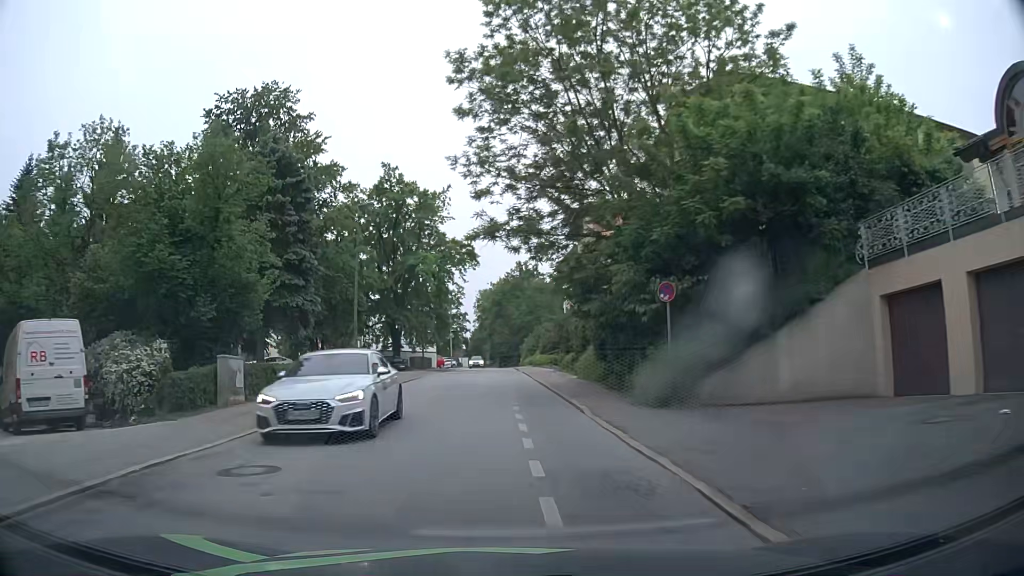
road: residential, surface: asphalt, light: Day
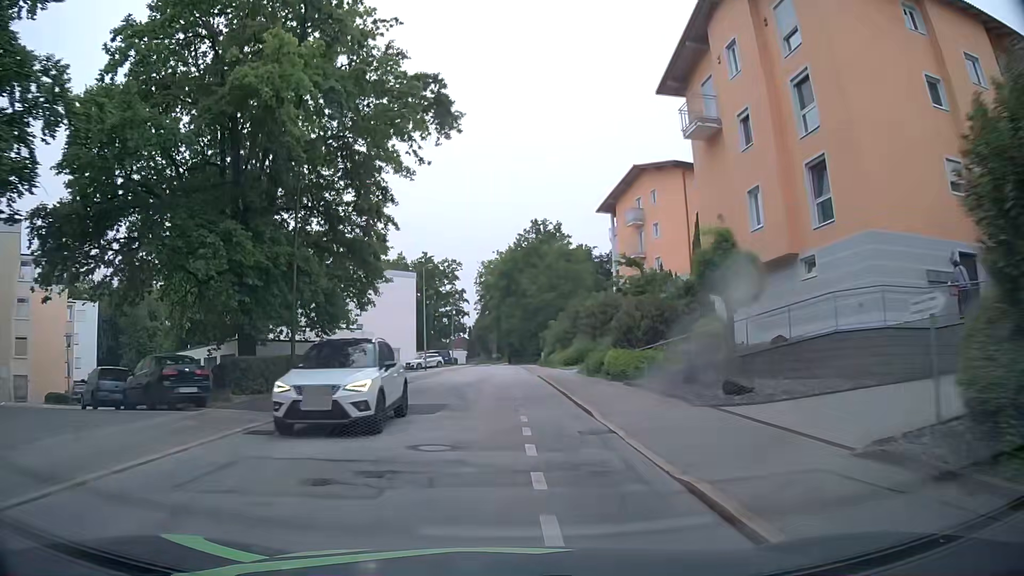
(-0.3, +38.7) m; 0°
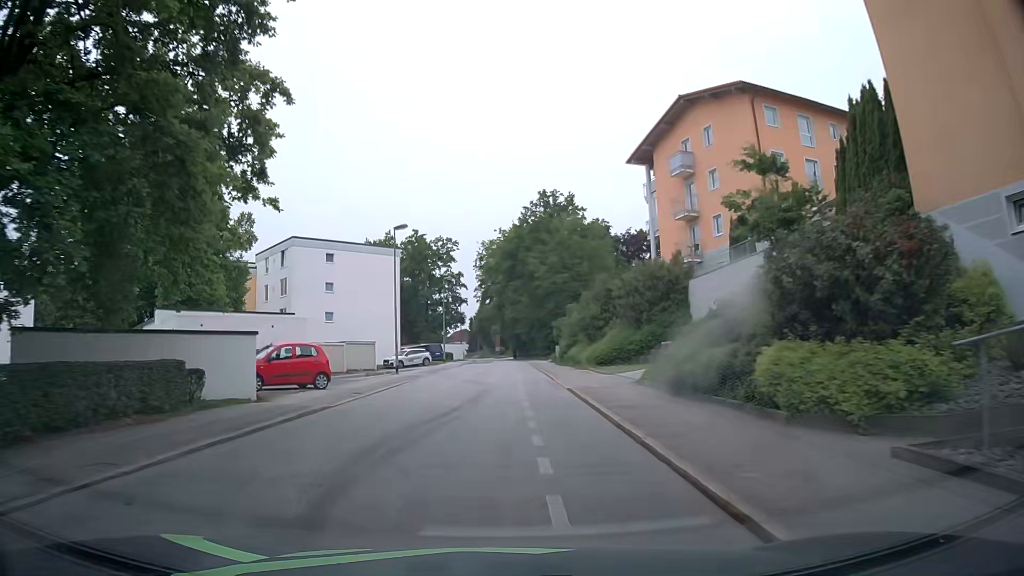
(-0.1, +15.4) m; -1°
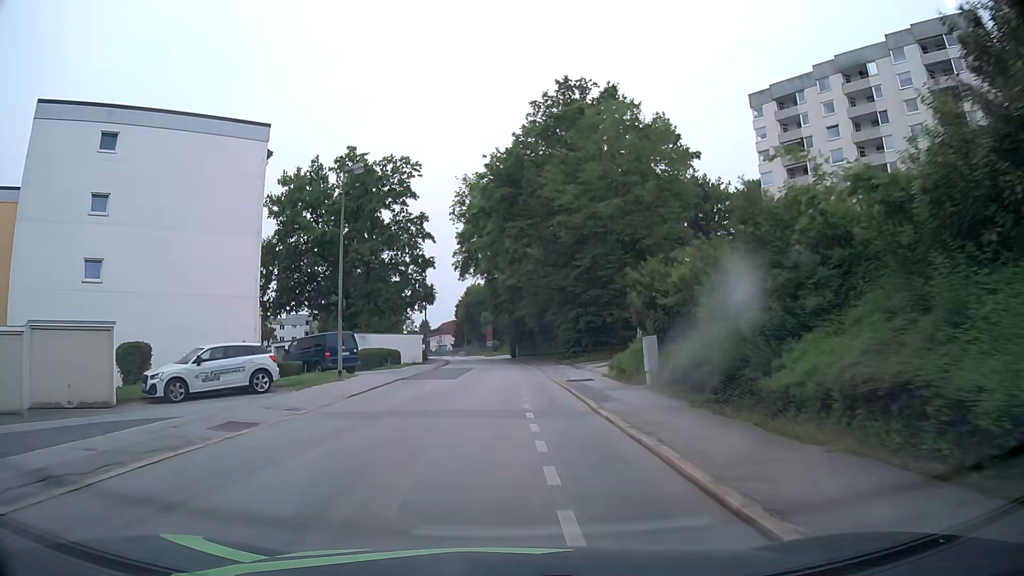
(0.0, +38.4) m; 0°
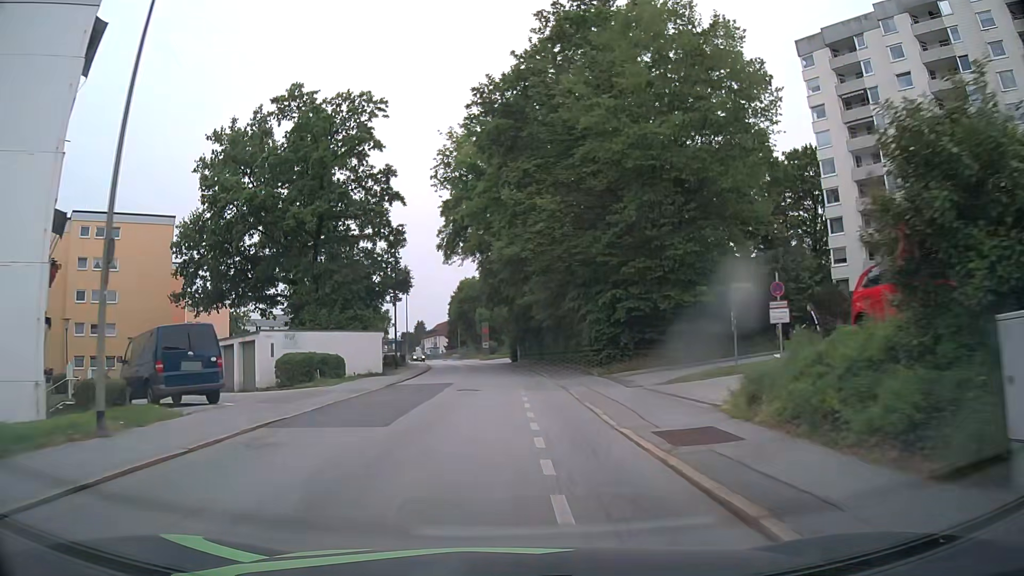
(0.0, +15.3) m; 0°
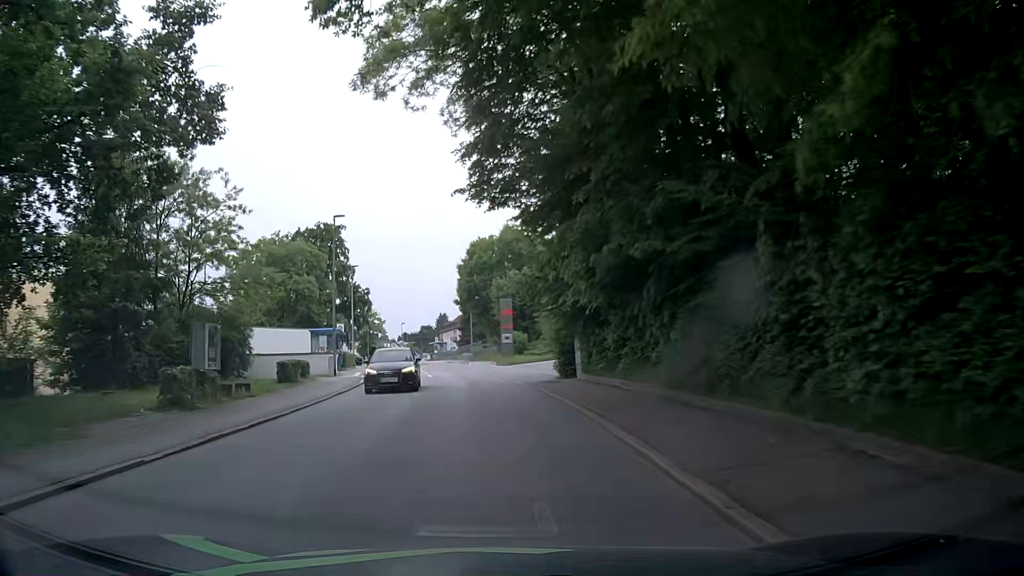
(-0.2, +38.2) m; -2°
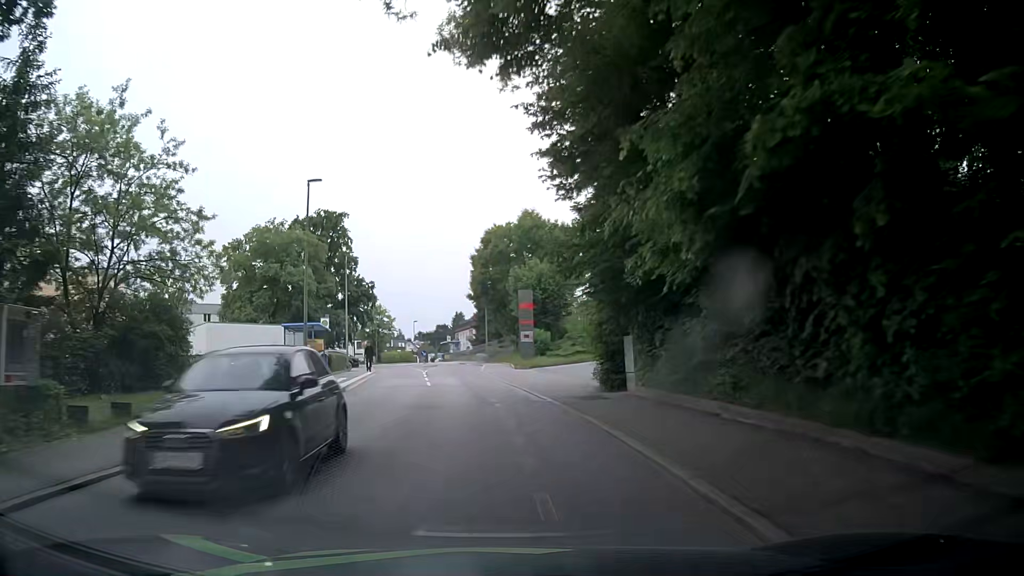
(-0.1, +7.6) m; -1°
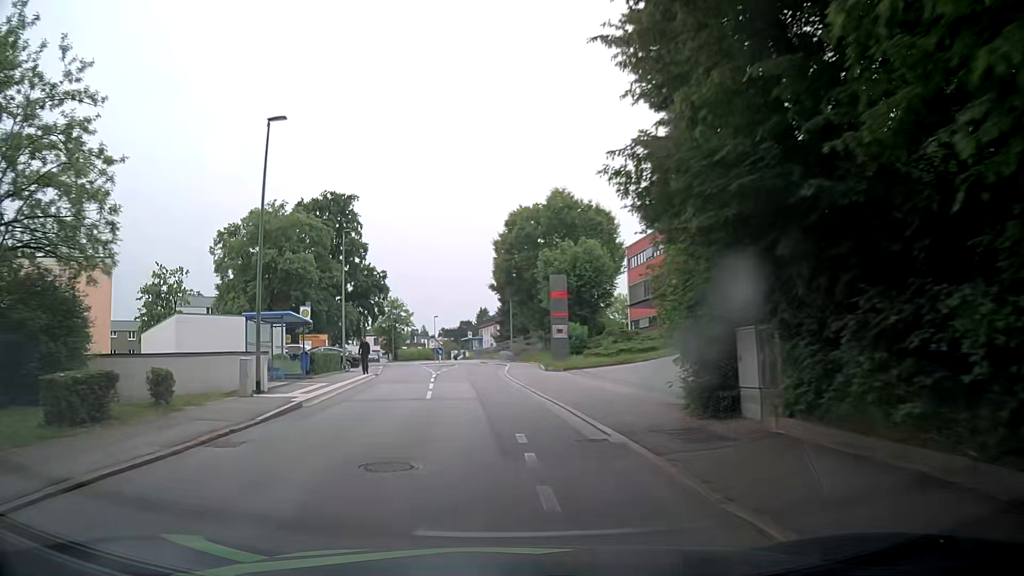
(-0.3, +7.6) m; -3°
(0, +10) (-1, +20) (-1, +30) (-2, +40) (-2, +50) (-4, +60) (-6, +70) (-9, +79) (-10, +89) (-11, +99) m
